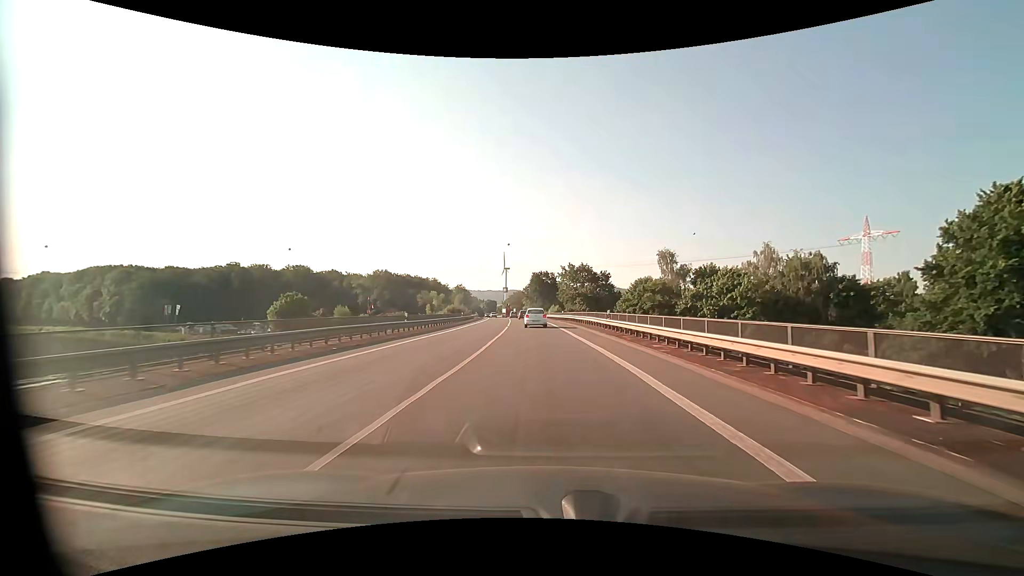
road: primary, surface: asphalt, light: Day
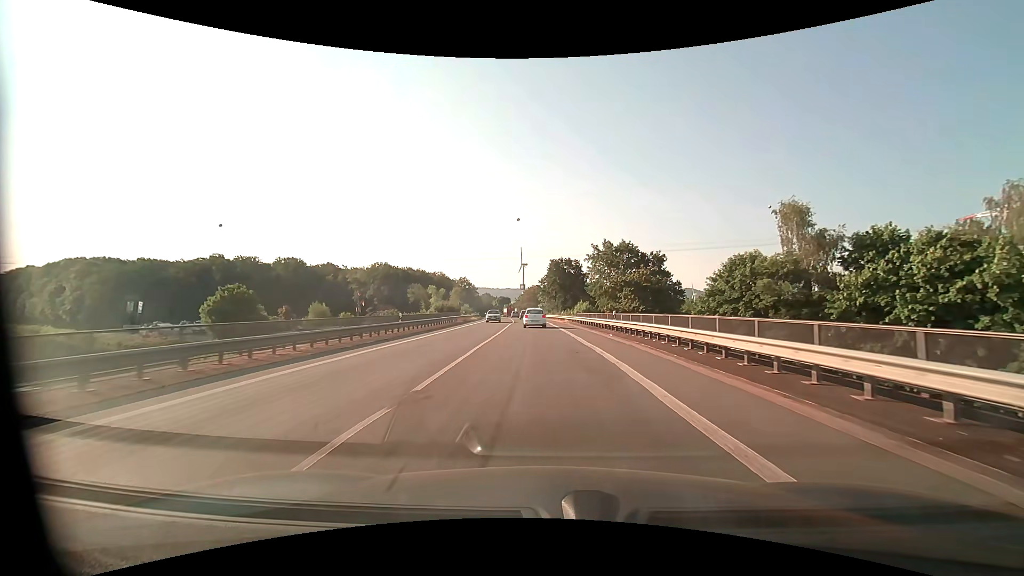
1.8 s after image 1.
(-0.7, +33.6) m; -2°
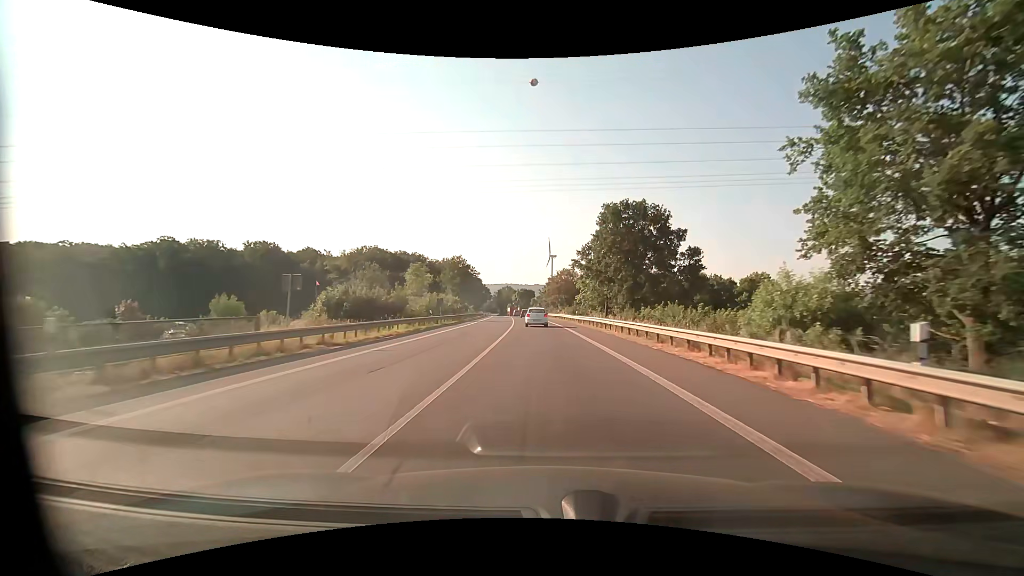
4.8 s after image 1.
(-1.9, +56.5) m; -3°
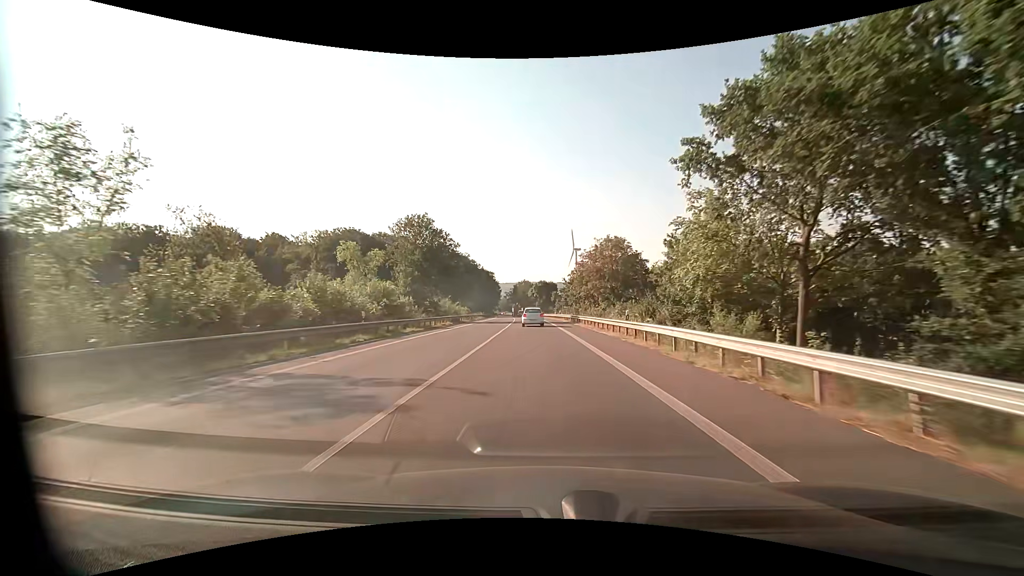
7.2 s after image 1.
(-1.1, +46.4) m; -3°
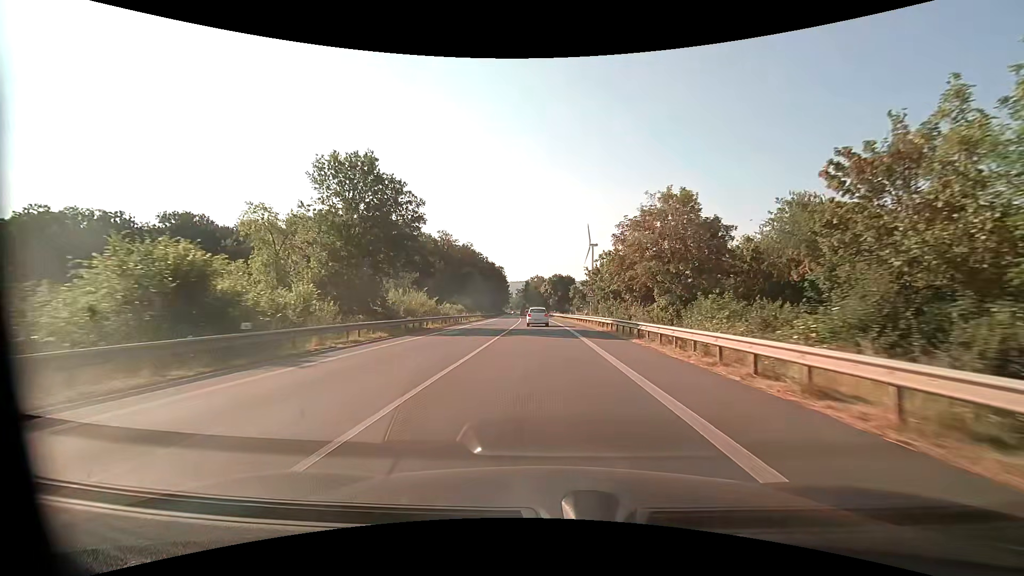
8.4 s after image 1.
(-0.3, +23.6) m; -2°
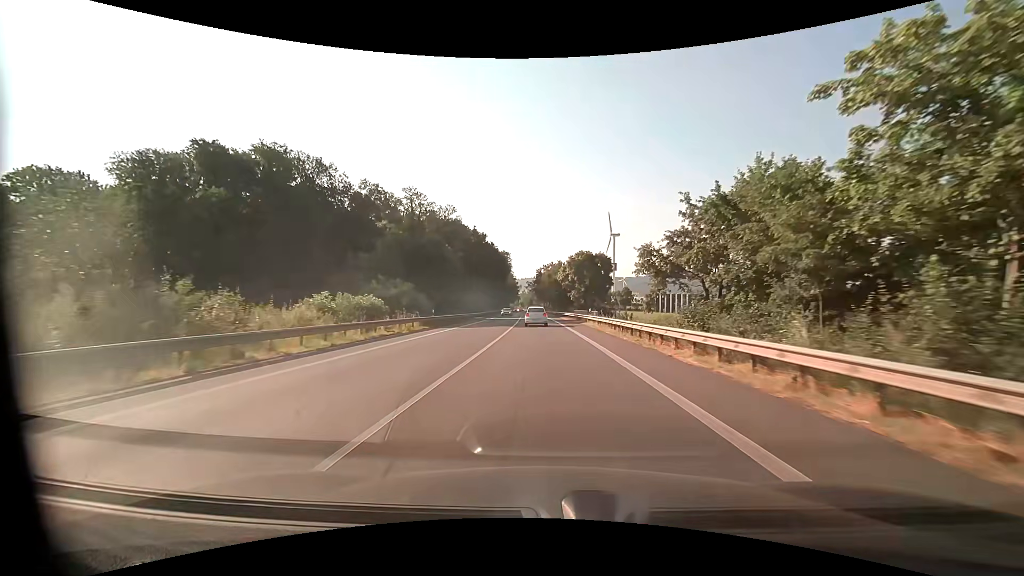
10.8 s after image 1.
(-0.7, +47.6) m; -2°
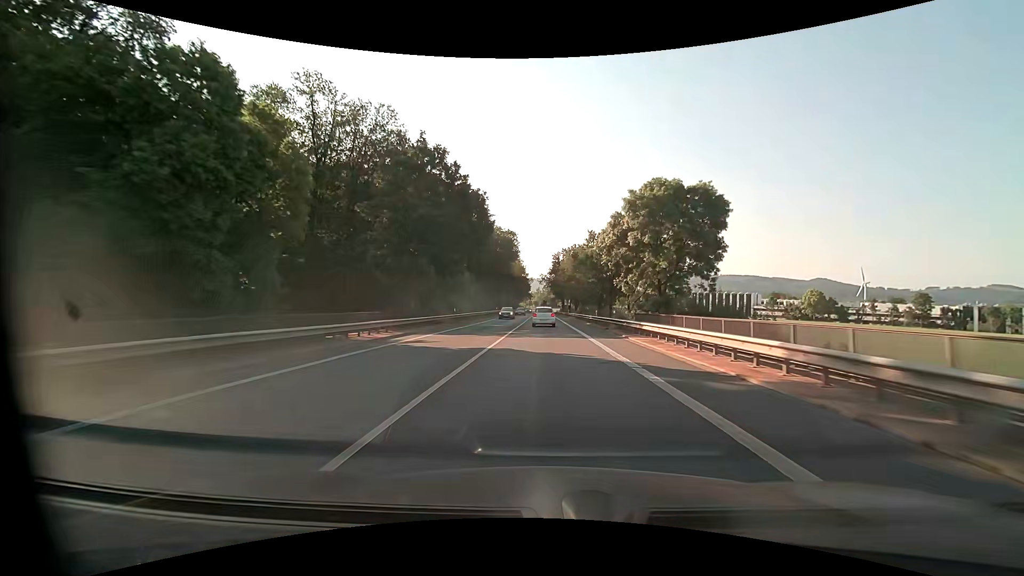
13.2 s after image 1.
(-0.8, +47.0) m; -2°
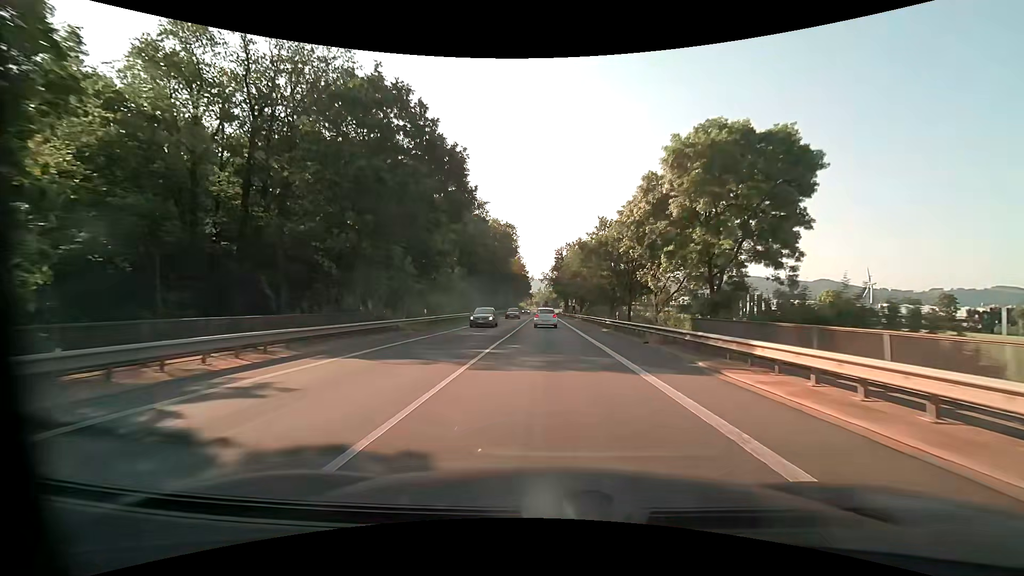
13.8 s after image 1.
(0.0, +11.7) m; 0°
